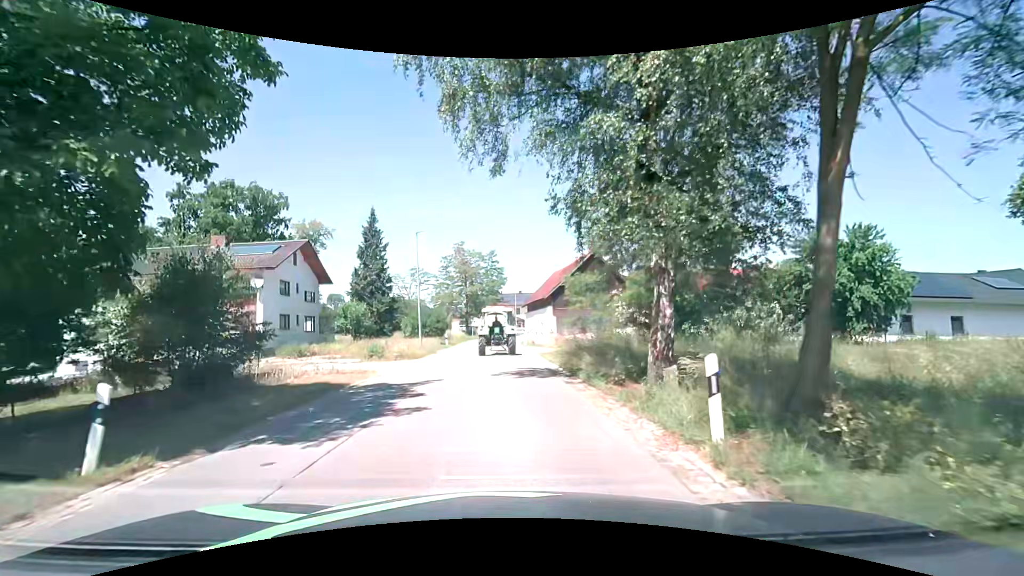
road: secondary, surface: asphalt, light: Day
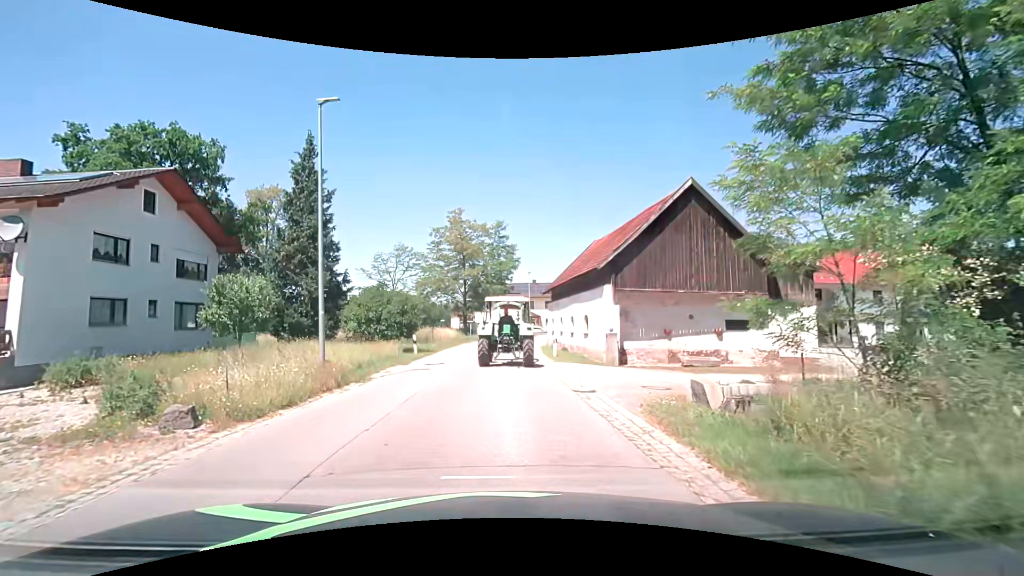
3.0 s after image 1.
(-0.4, +18.6) m; 0°
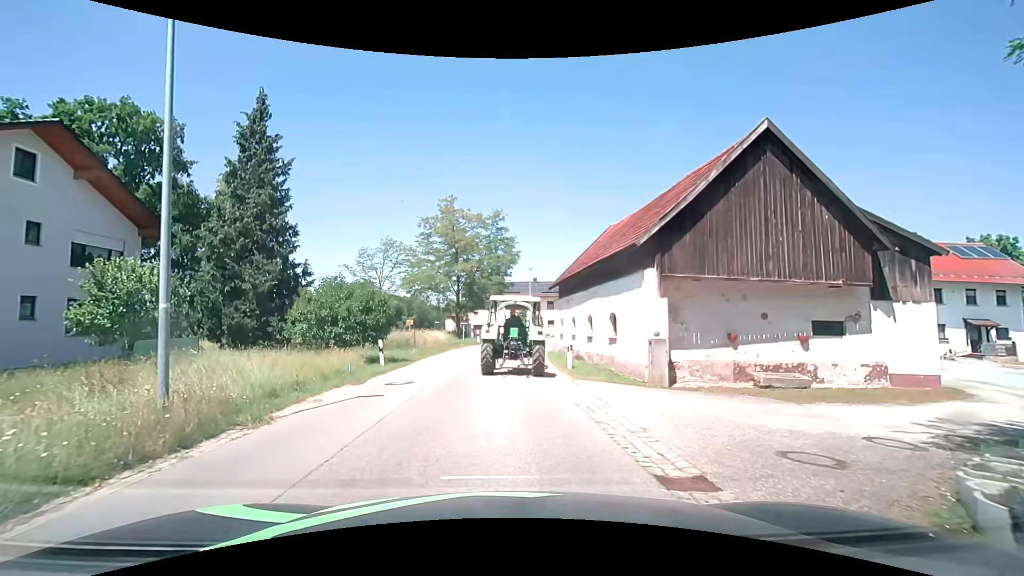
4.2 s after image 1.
(-0.1, +6.1) m; -1°
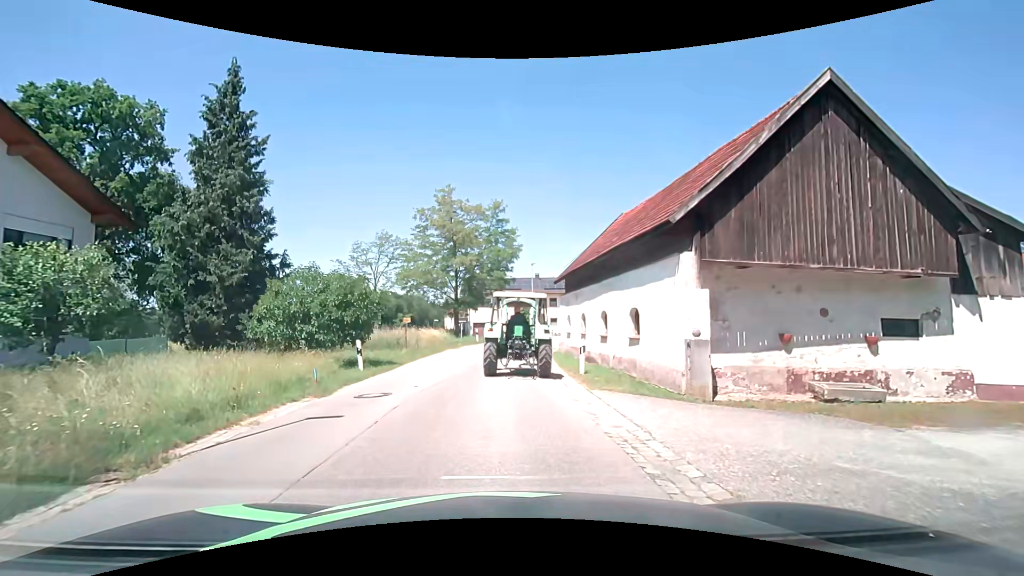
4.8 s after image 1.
(0.0, +2.7) m; +1°
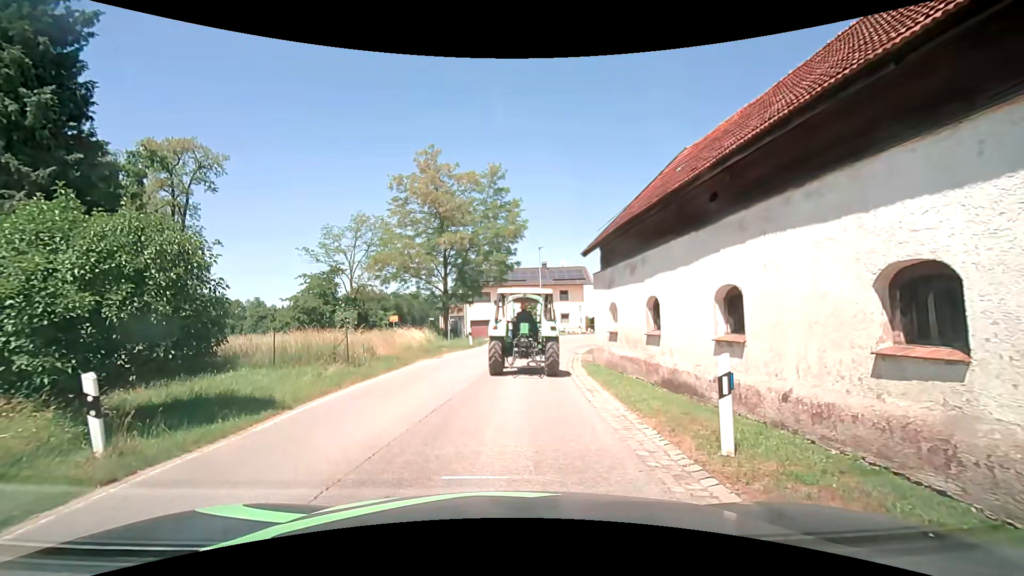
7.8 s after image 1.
(0.0, +9.7) m; 0°
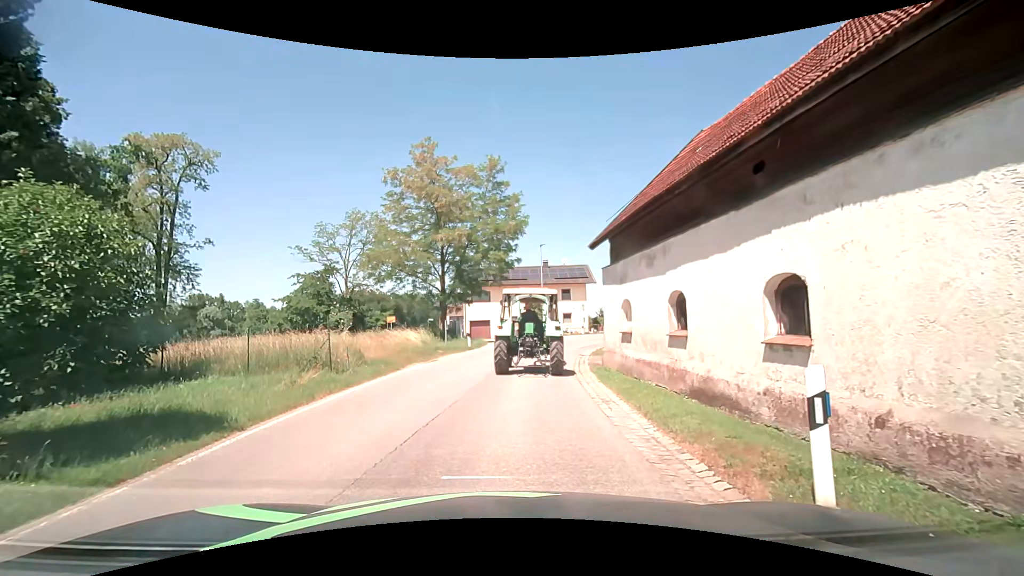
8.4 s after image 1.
(0.0, +1.6) m; 0°
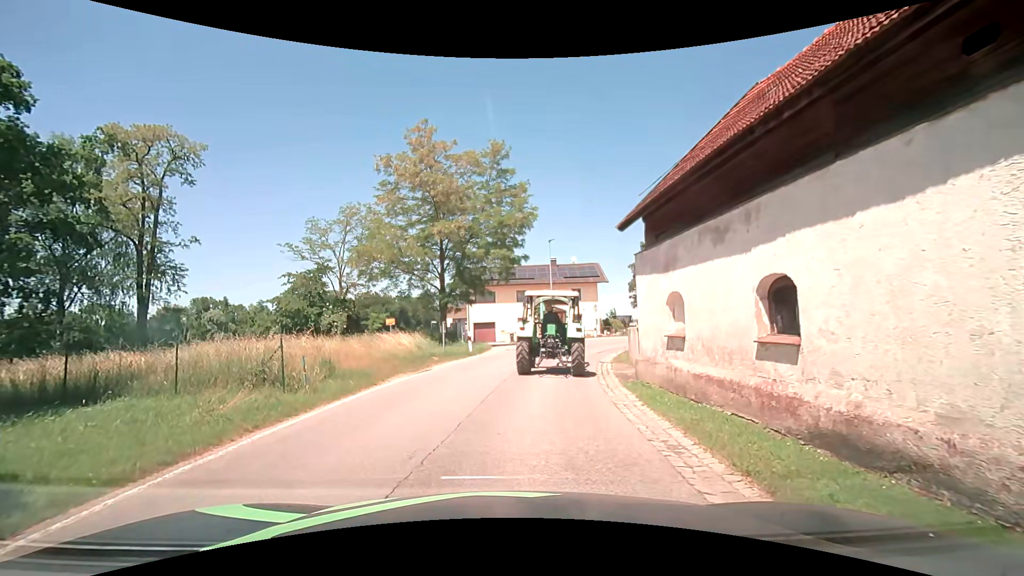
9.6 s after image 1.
(0.0, +3.5) m; 0°
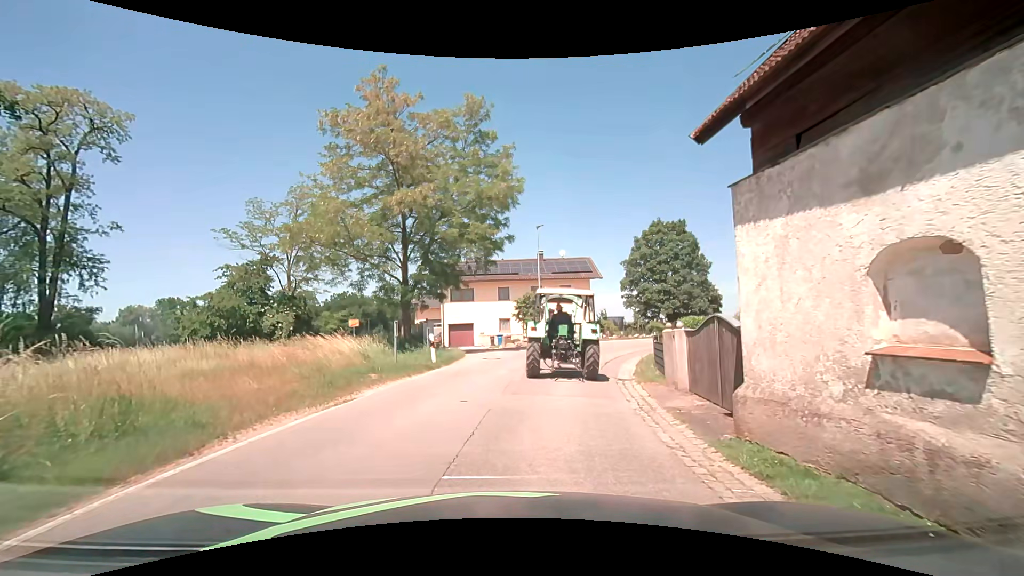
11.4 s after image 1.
(0.0, +6.5) m; +2°
(+1, +10) (+2, +20) (+6, +29) (+11, +38) (+18, +45) (+25, +52) (+32, +59) (+40, +66) (+47, +73) (+54, +79) m
